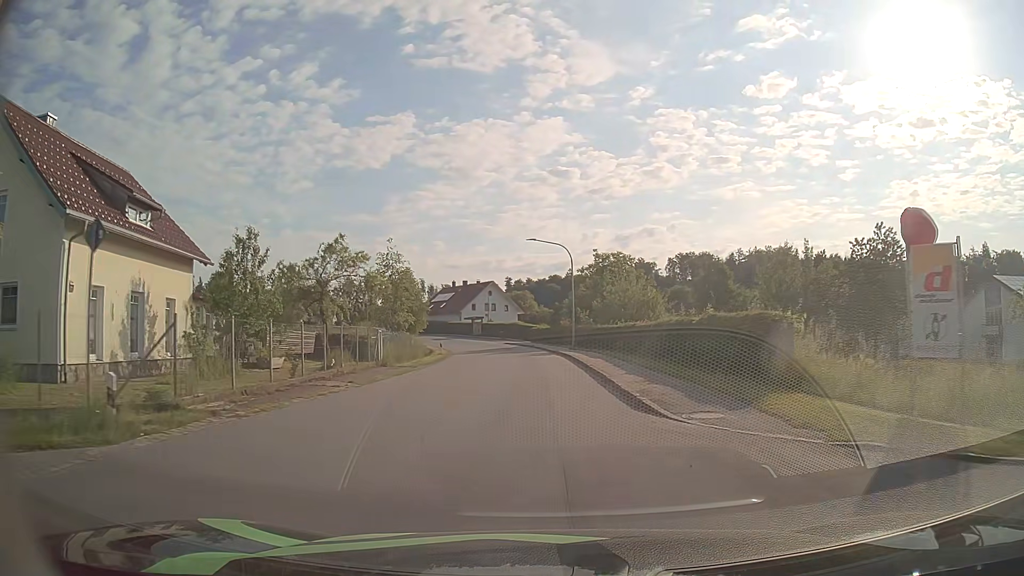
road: tertiary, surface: asphalt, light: Day
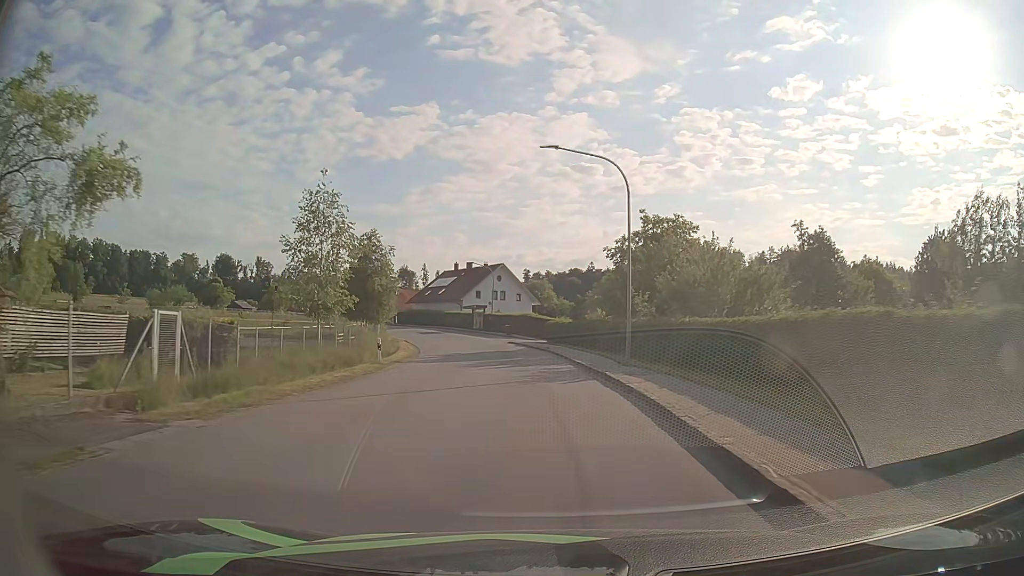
(-0.3, +21.9) m; -2°
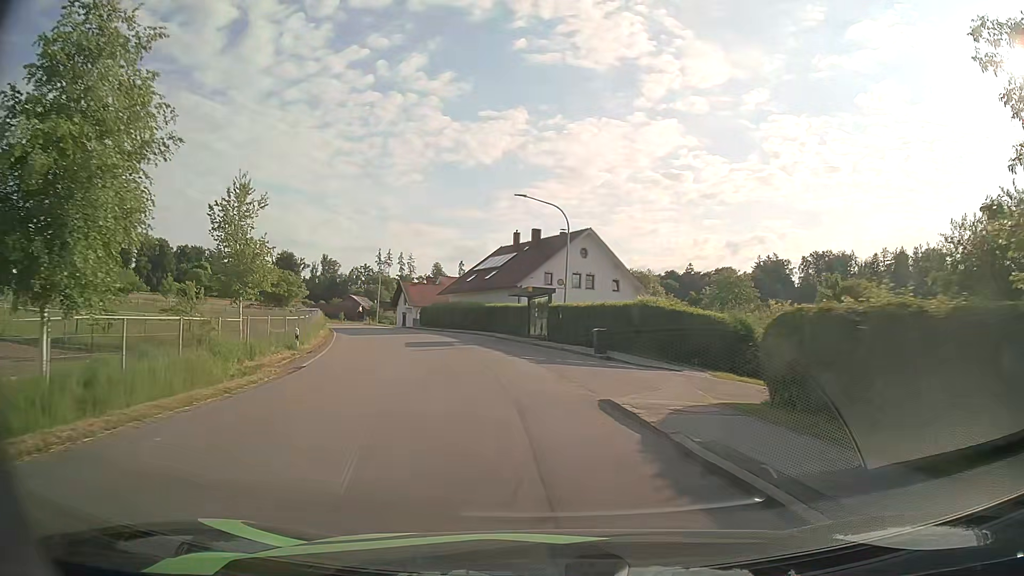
(-2.1, +38.6) m; -8°
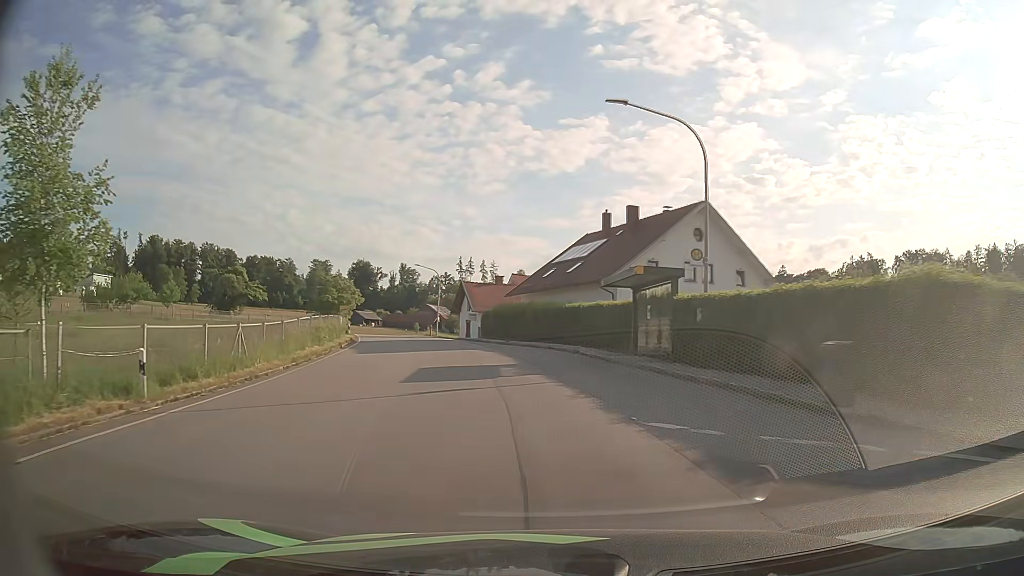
(-0.9, +15.5) m; -7°
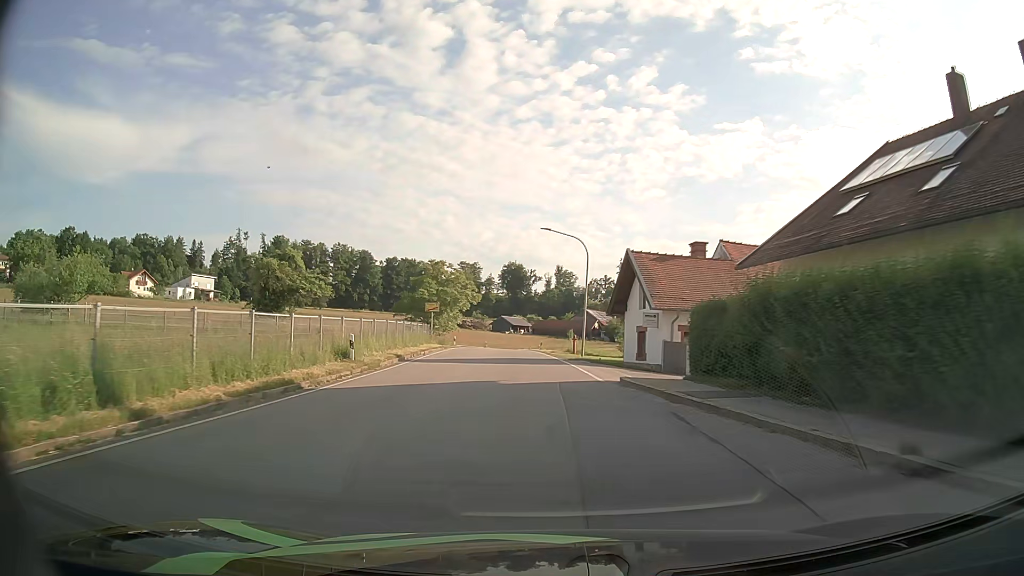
(-4.0, +31.0) m; -14°
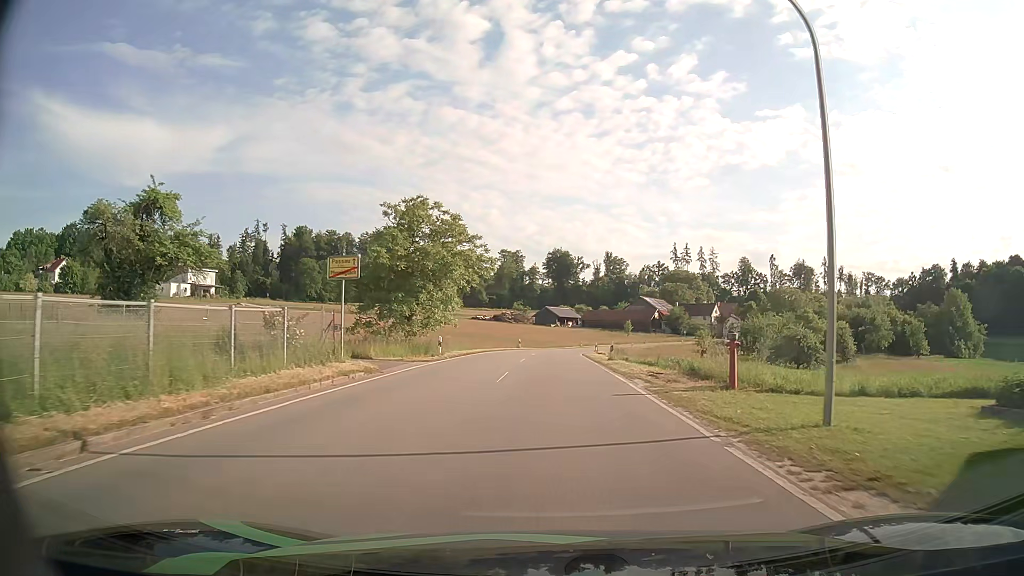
(-1.2, +30.3) m; -4°
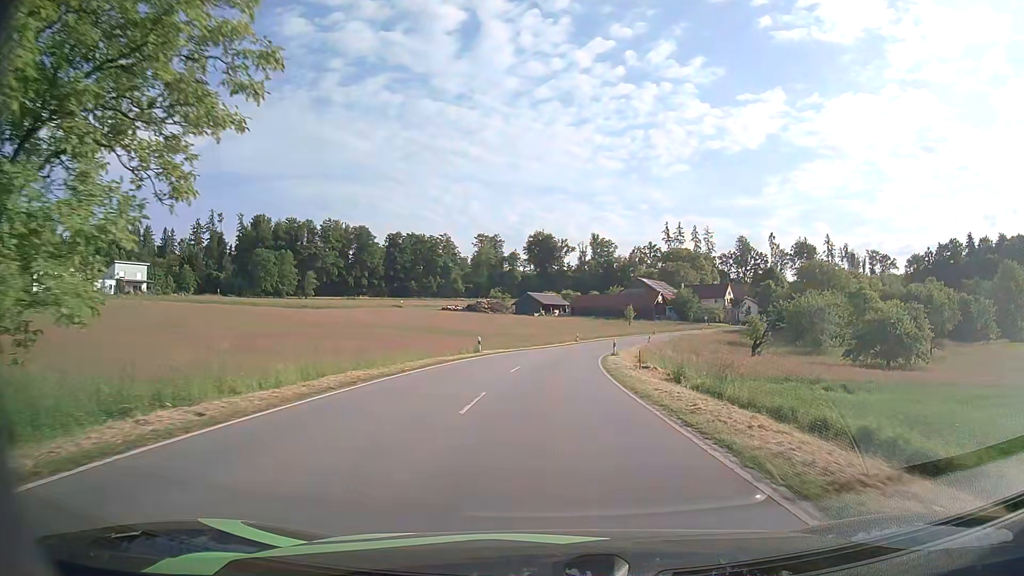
(+0.2, +30.3) m; +2°
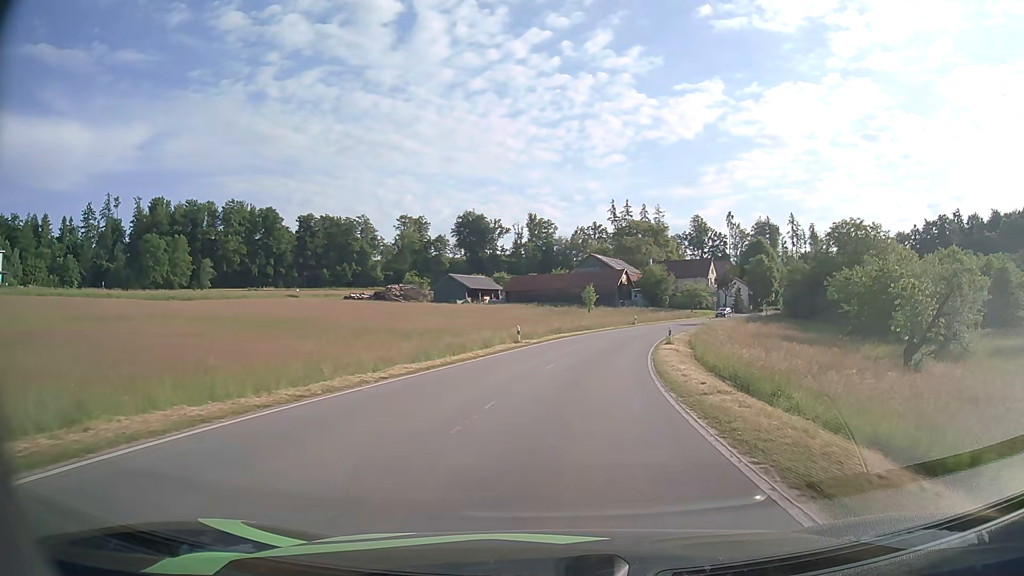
(+1.1, +38.3) m; +5°
(0, +10) (+1, +20) (+2, +30) (+4, +40) (+7, +49) (+10, +59) (+13, +68) (+18, +77) (+22, +86) (+27, +95) m
